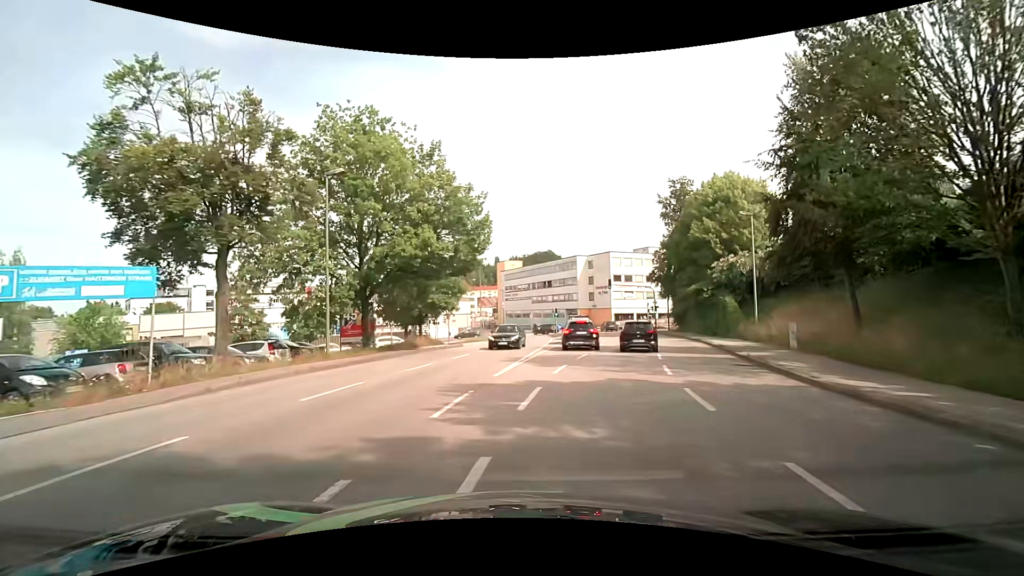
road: tertiary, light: Day
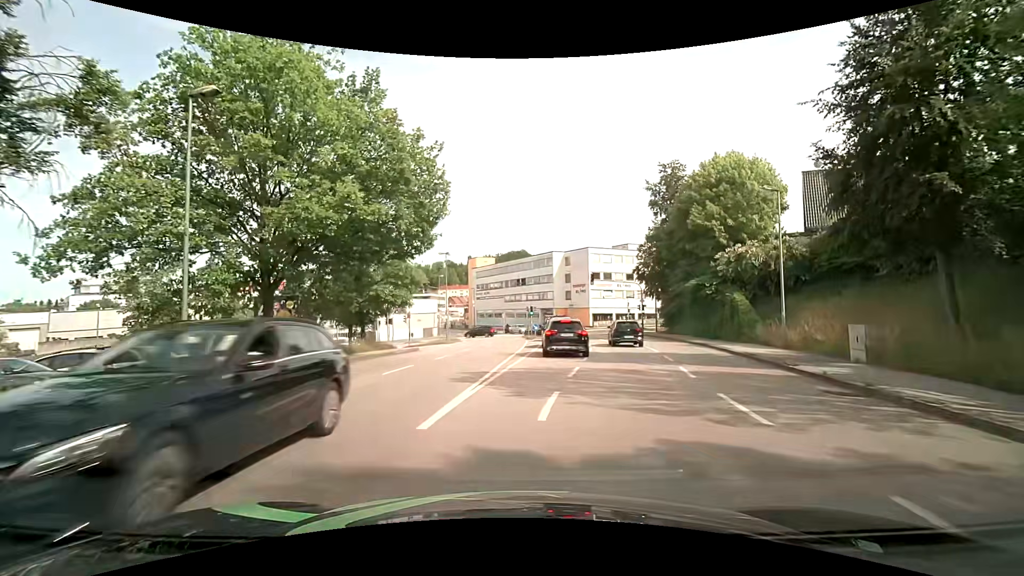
(+0.1, +6.8) m; +3°
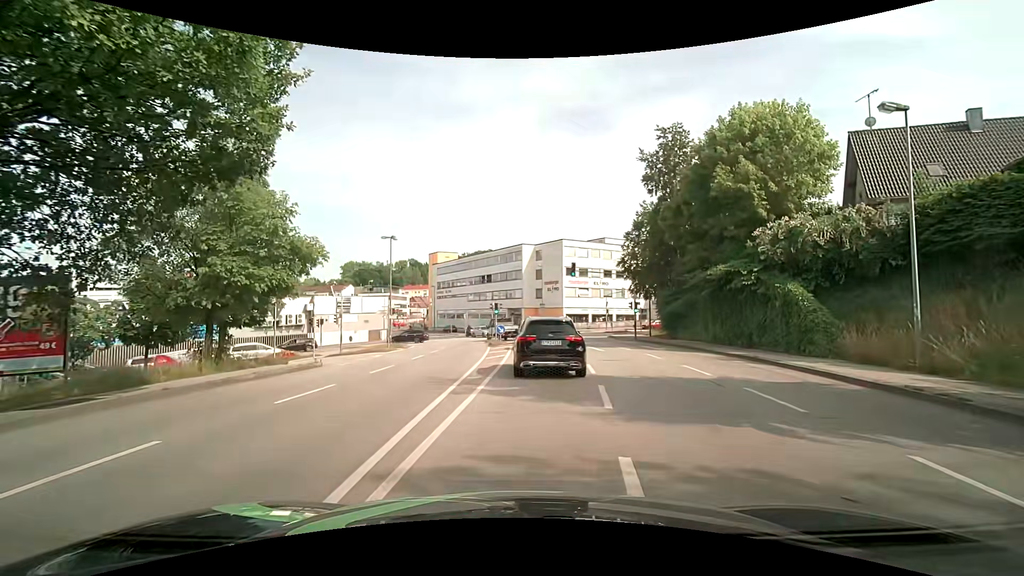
(+0.2, +10.6) m; +3°
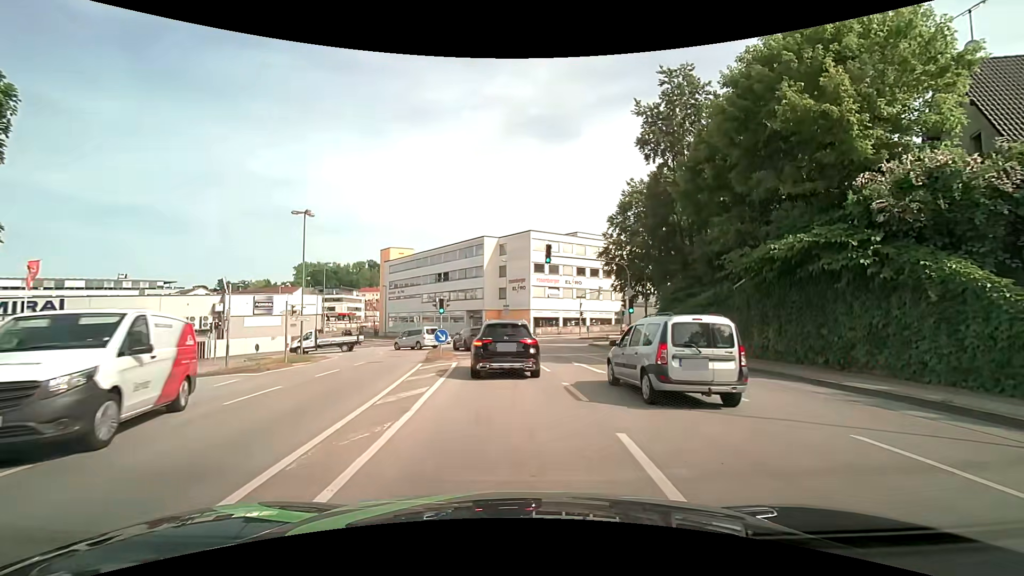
(+0.6, +10.9) m; +4°
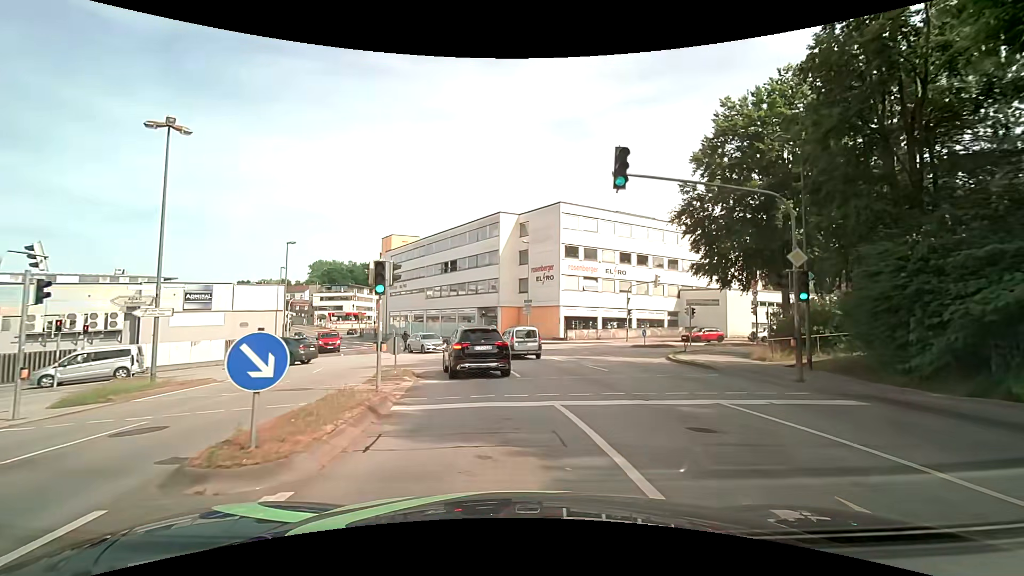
(-0.2, +16.2) m; -2°
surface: asphalt
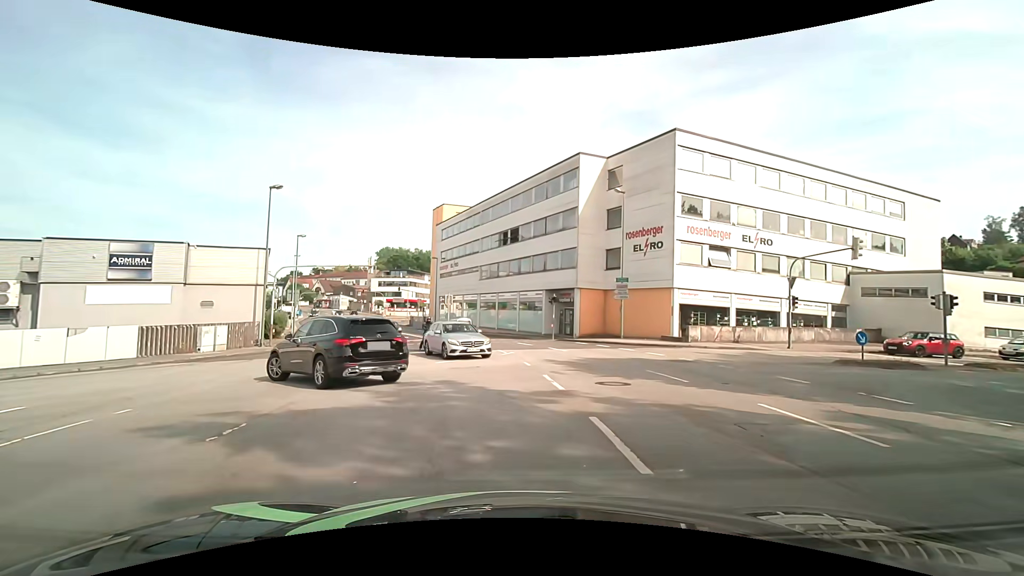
(-1.1, +16.3) m; -7°
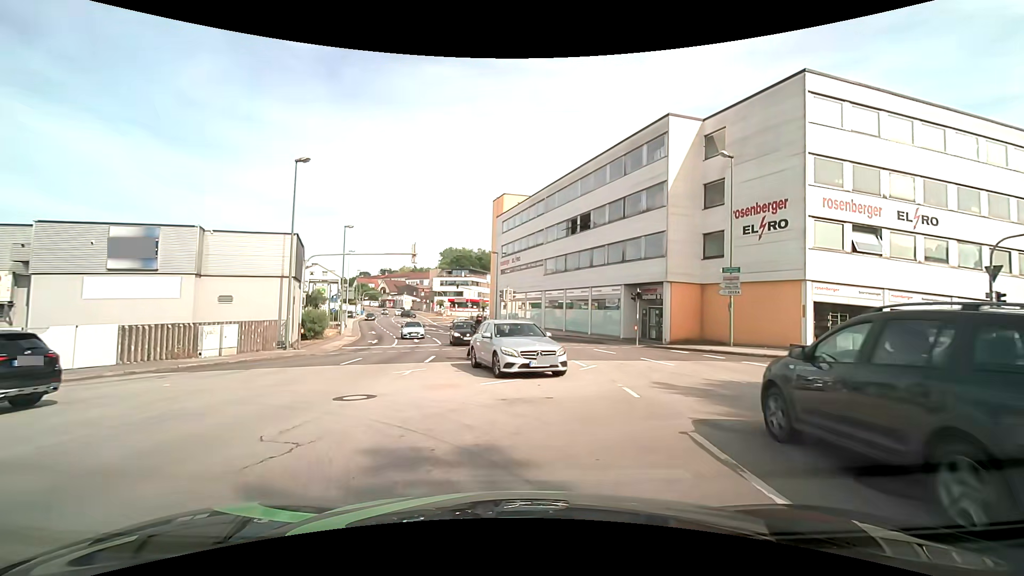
(-0.4, +6.4) m; -9°
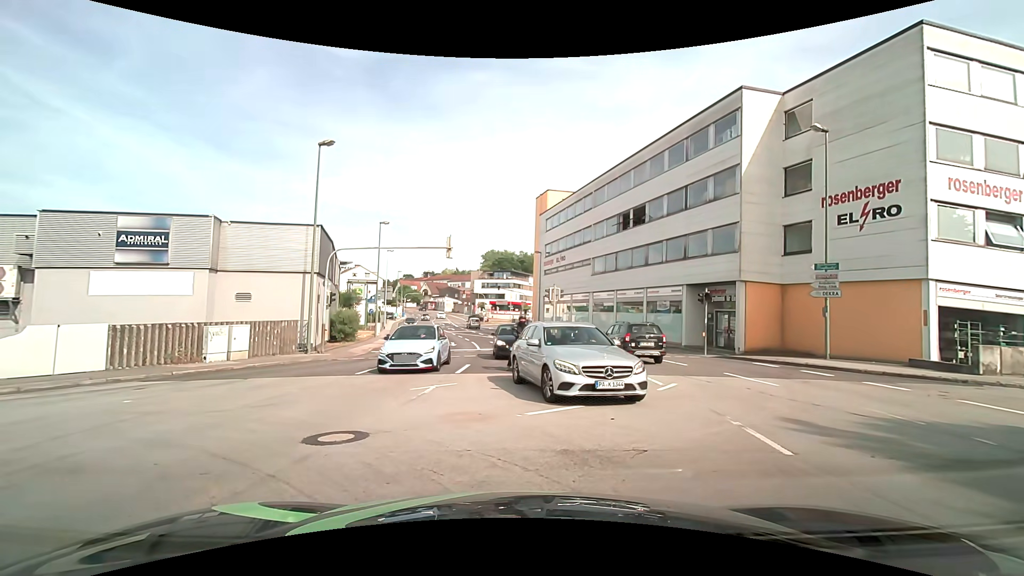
(-0.1, +3.3) m; -3°
